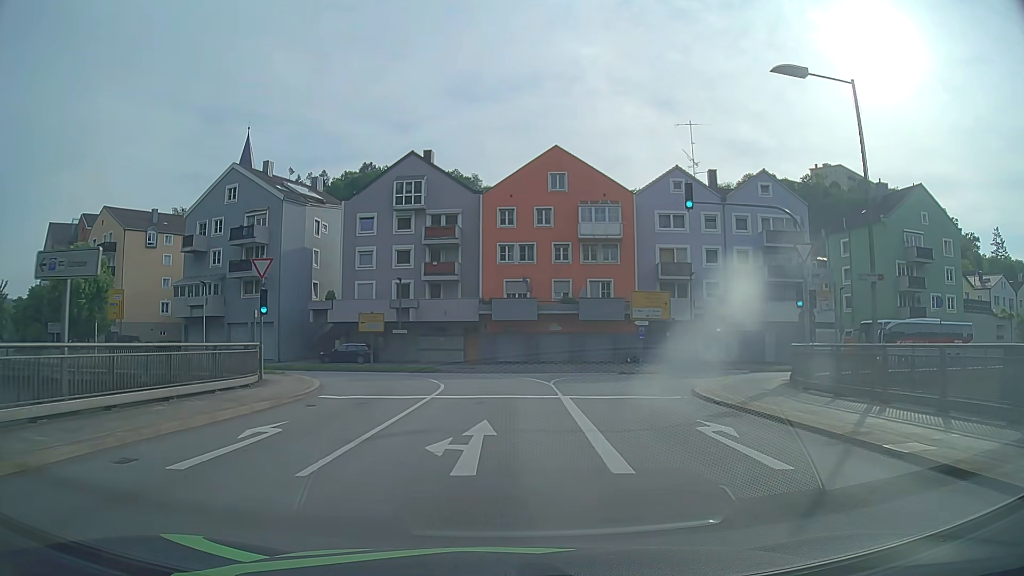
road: primary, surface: asphalt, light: Day
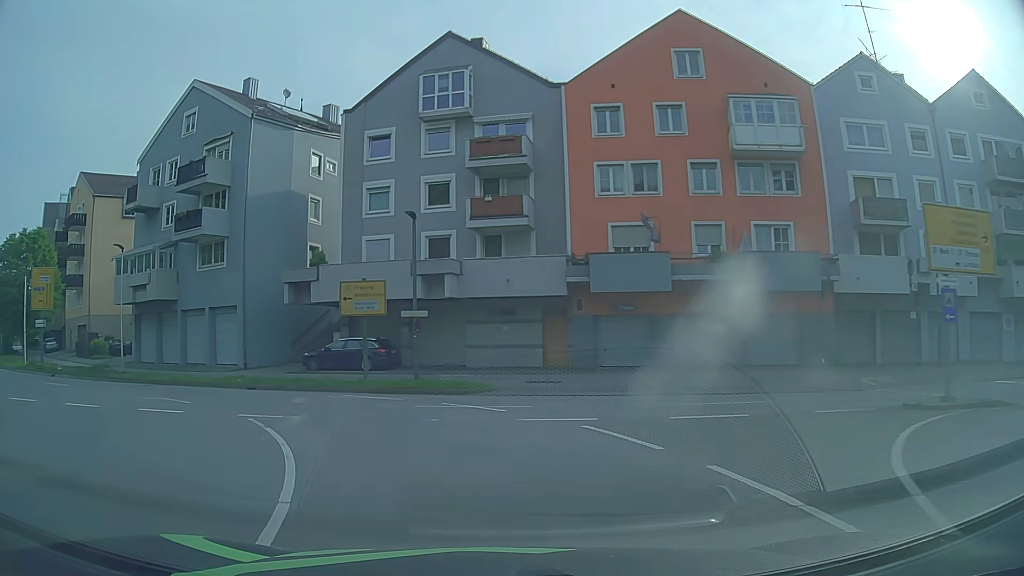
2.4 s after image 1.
(-0.4, +21.7) m; -8°
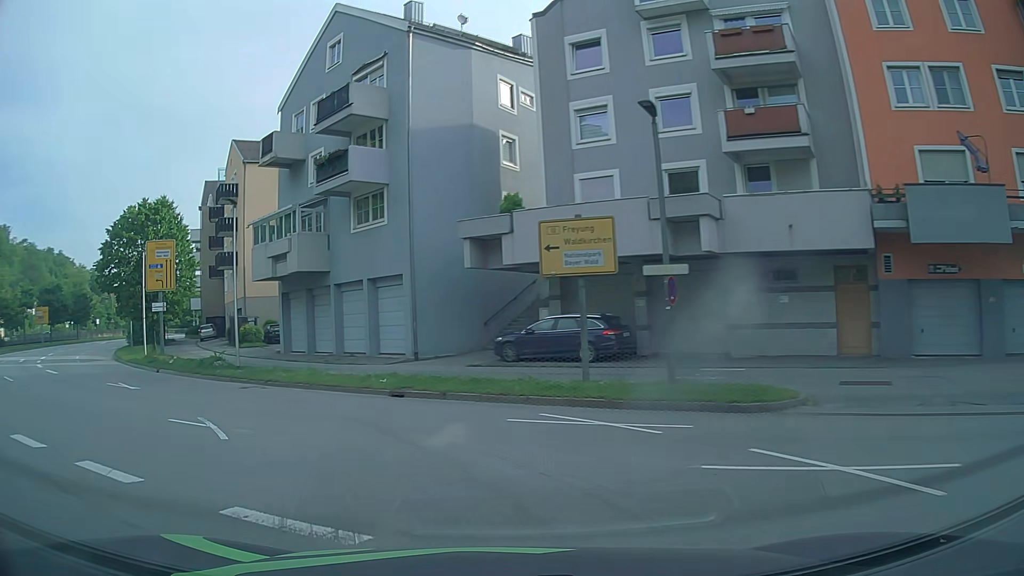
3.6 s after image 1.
(-1.5, +9.6) m; -18°
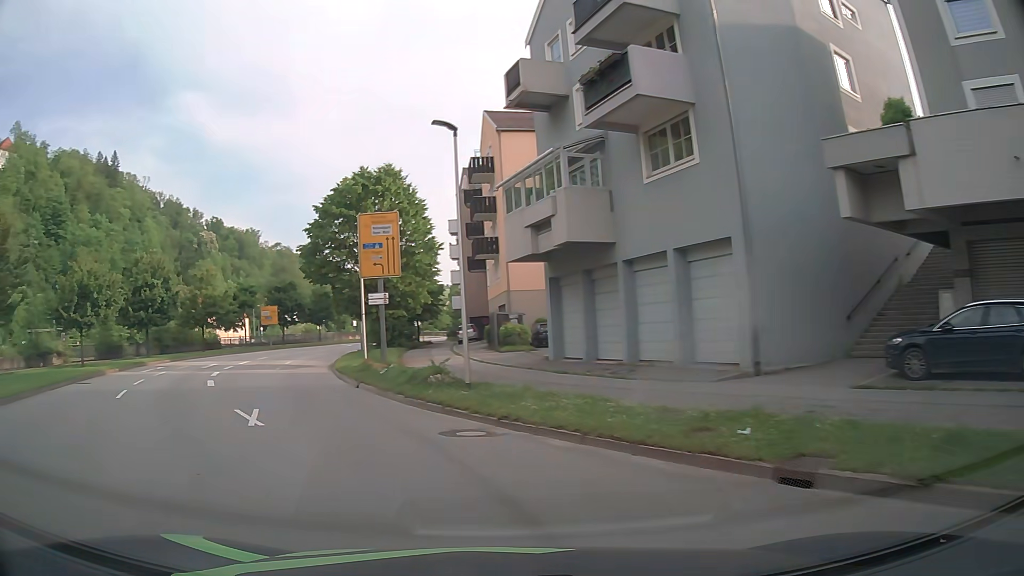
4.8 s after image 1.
(-2.0, +9.5) m; -25°
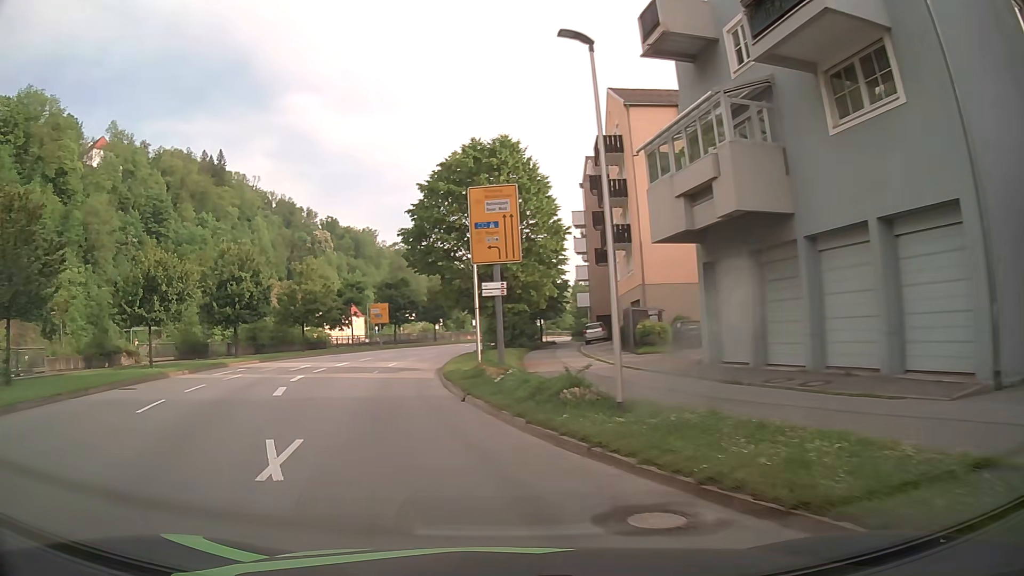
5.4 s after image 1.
(-0.4, +5.0) m; -9°
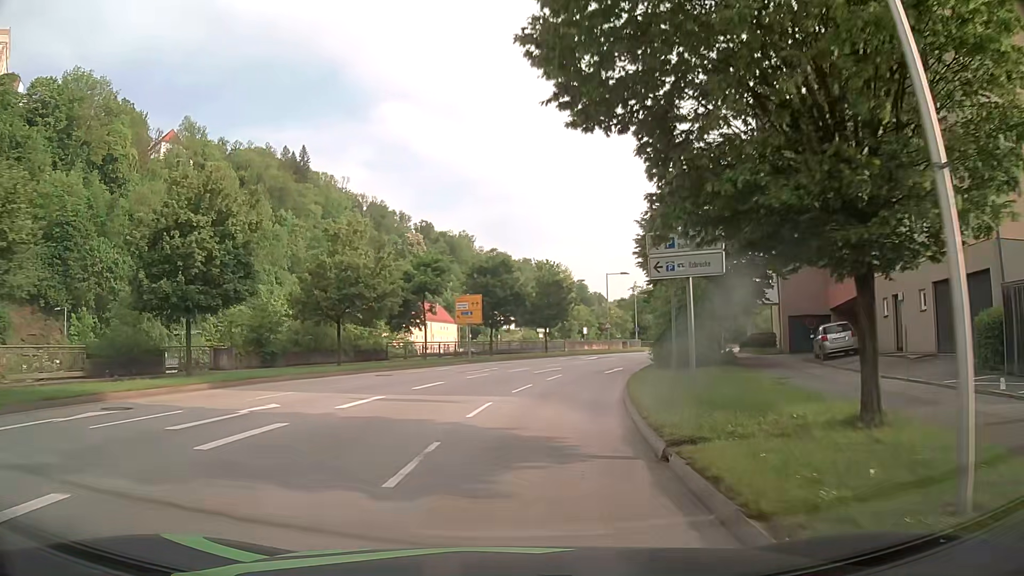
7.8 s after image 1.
(-3.5, +22.0) m; -8°
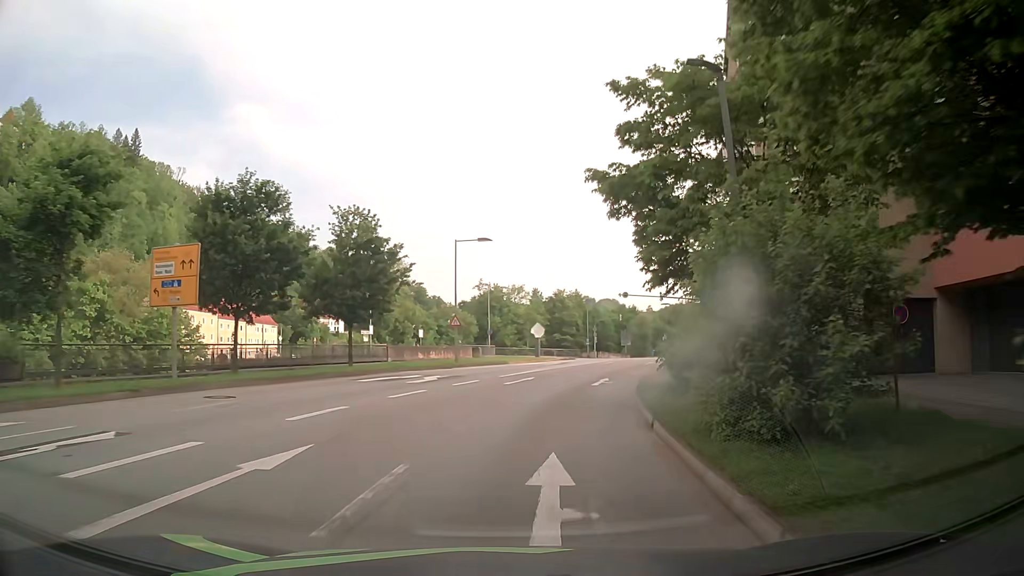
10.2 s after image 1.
(+2.6, +25.5) m; +13°
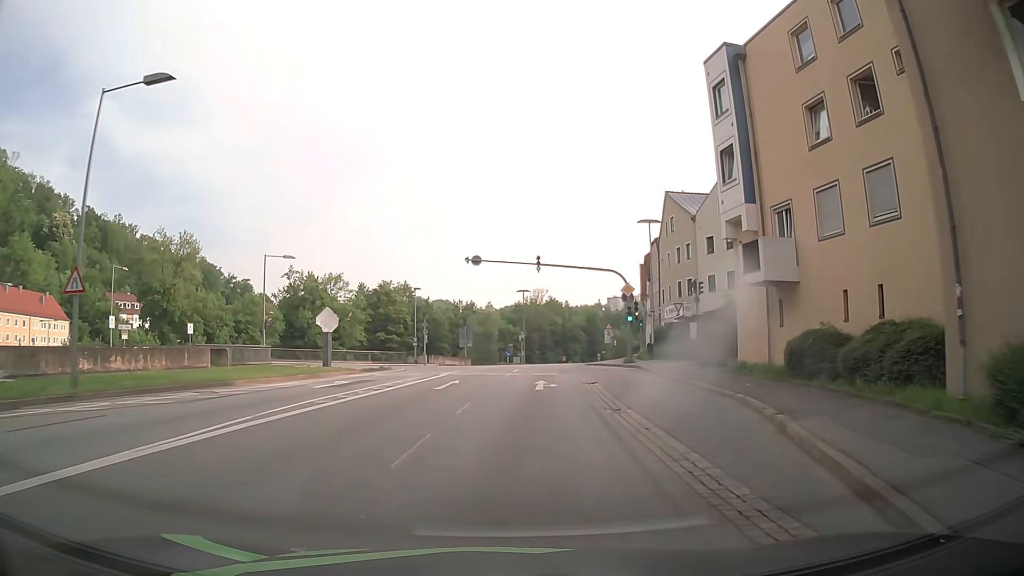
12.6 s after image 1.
(+3.4, +26.8) m; +14°
(0, +10) (+1, +20) (+2, +30) (+3, +40) (+4, +50) (+6, +60) (+7, +70) (+10, +79) (+12, +89) (+14, +99) m
